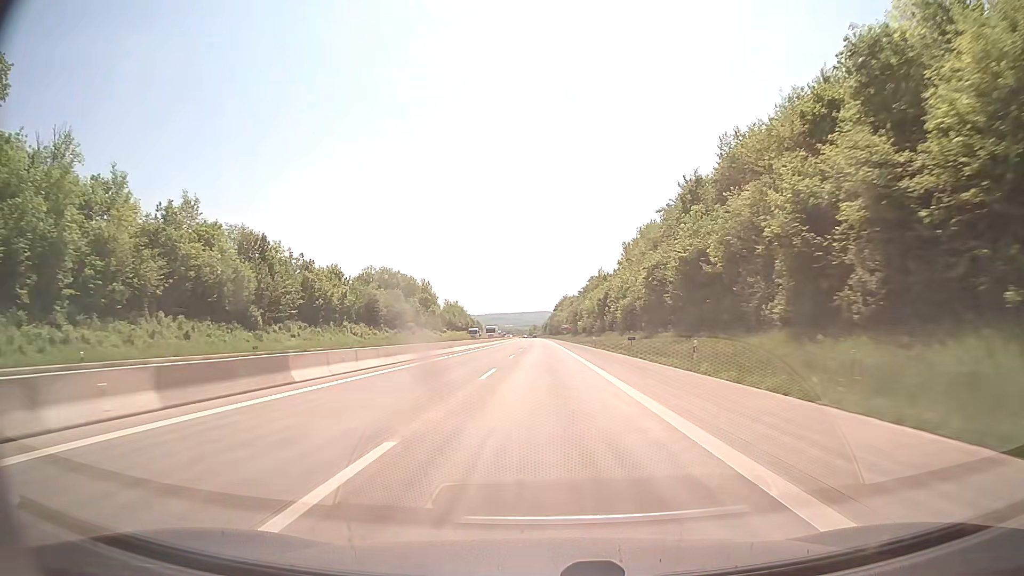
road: motorway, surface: concrete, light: Day
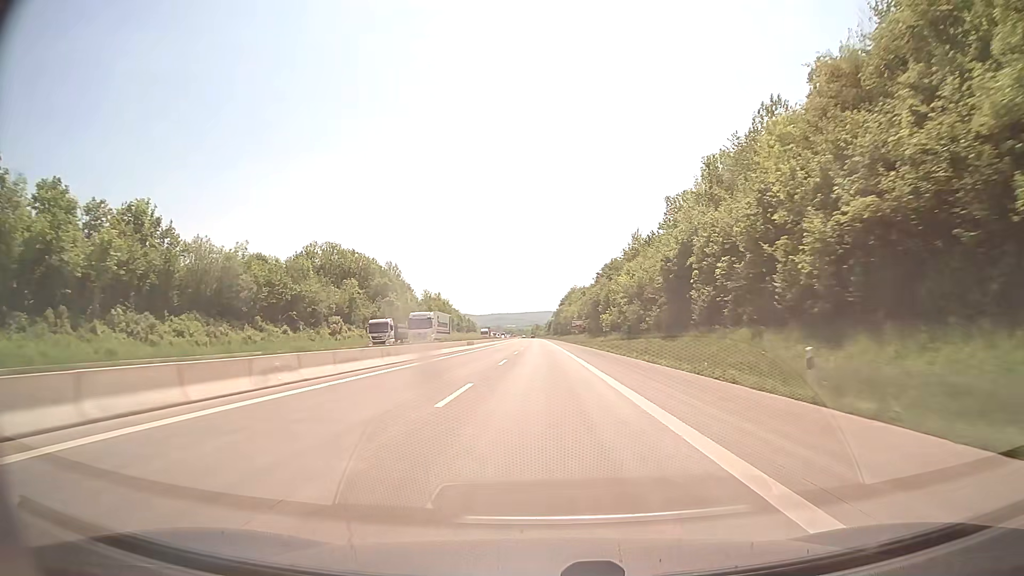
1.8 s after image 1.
(-0.1, +62.0) m; 0°
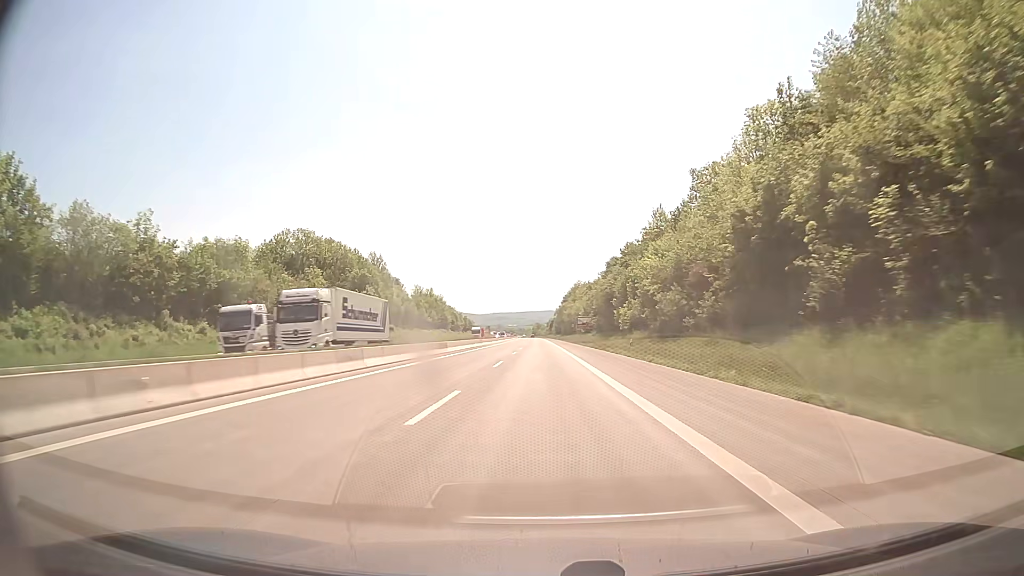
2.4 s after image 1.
(-0.1, +20.7) m; 0°
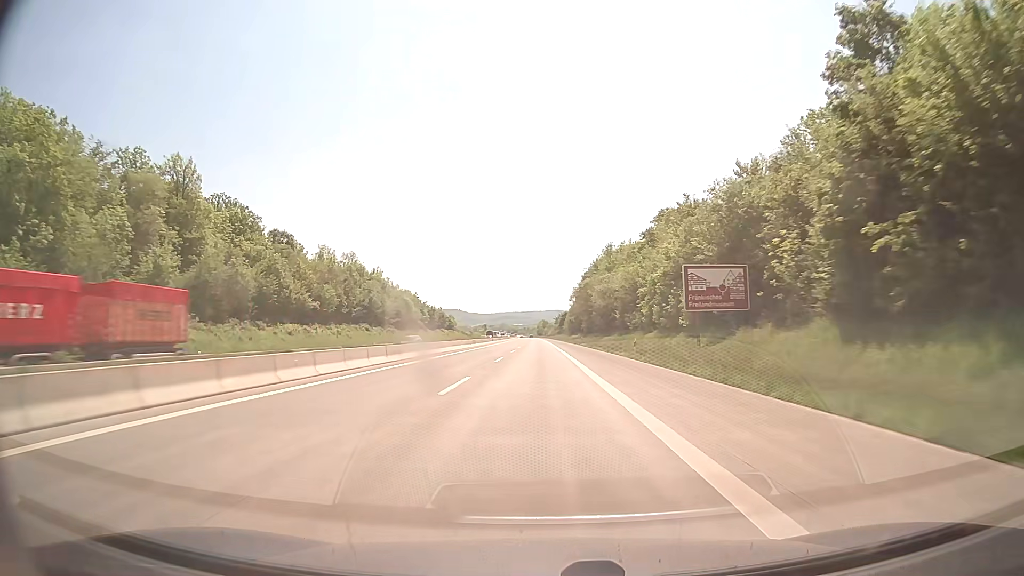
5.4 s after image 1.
(-0.4, +103.3) m; -1°
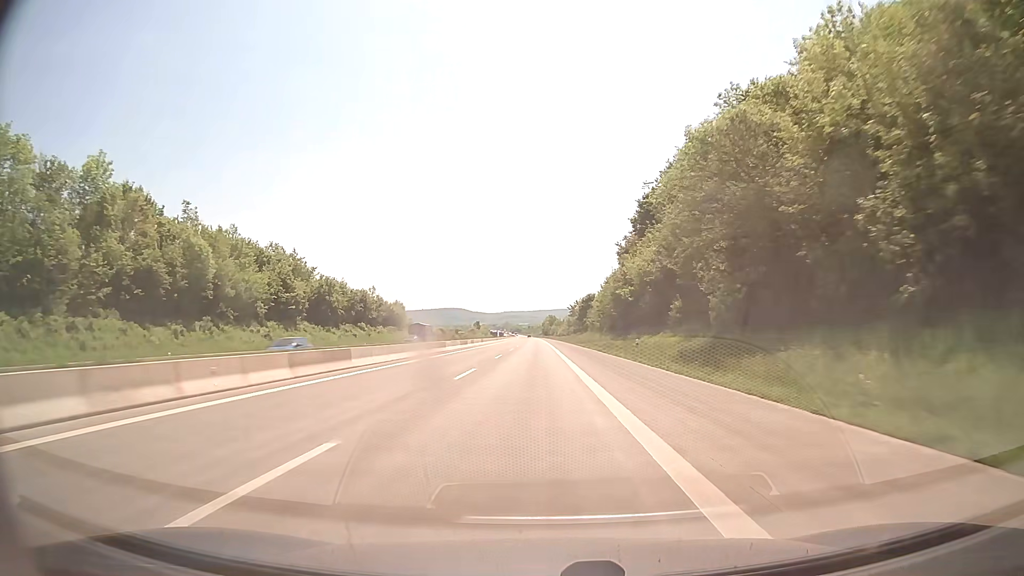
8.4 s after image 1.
(-0.5, +103.2) m; 0°
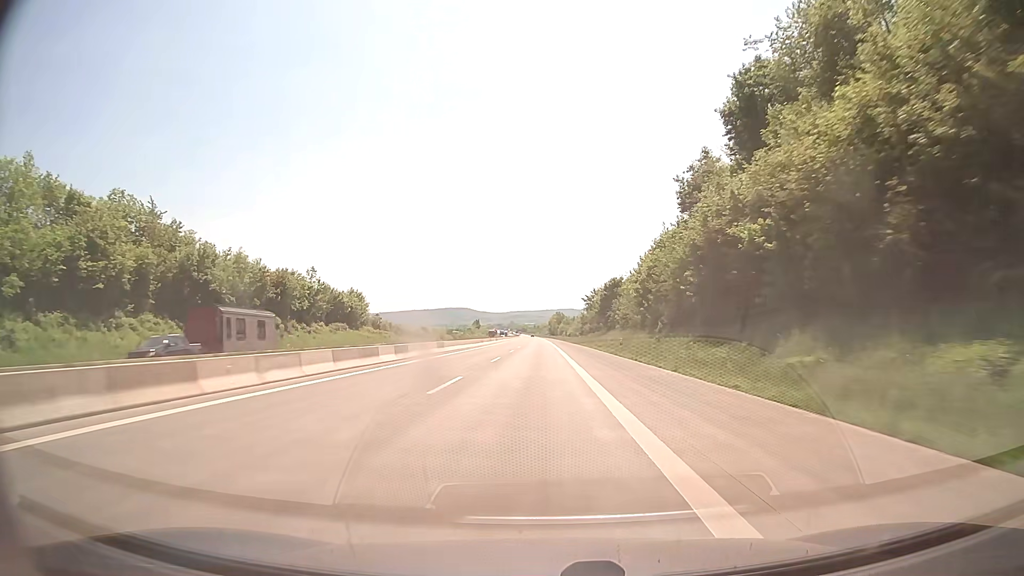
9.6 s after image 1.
(-0.2, +41.3) m; -1°
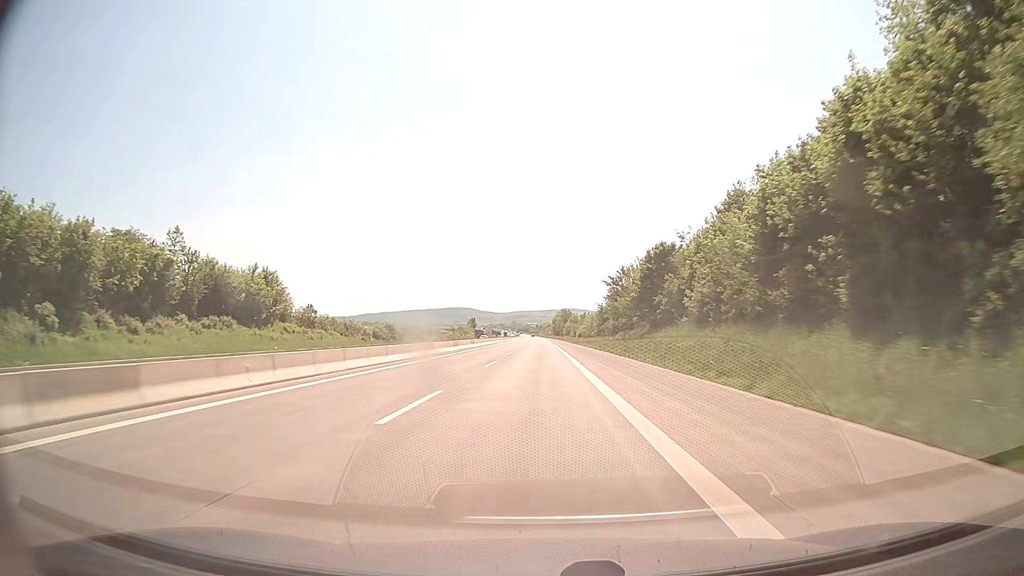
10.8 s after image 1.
(-0.2, +41.2) m; 0°
